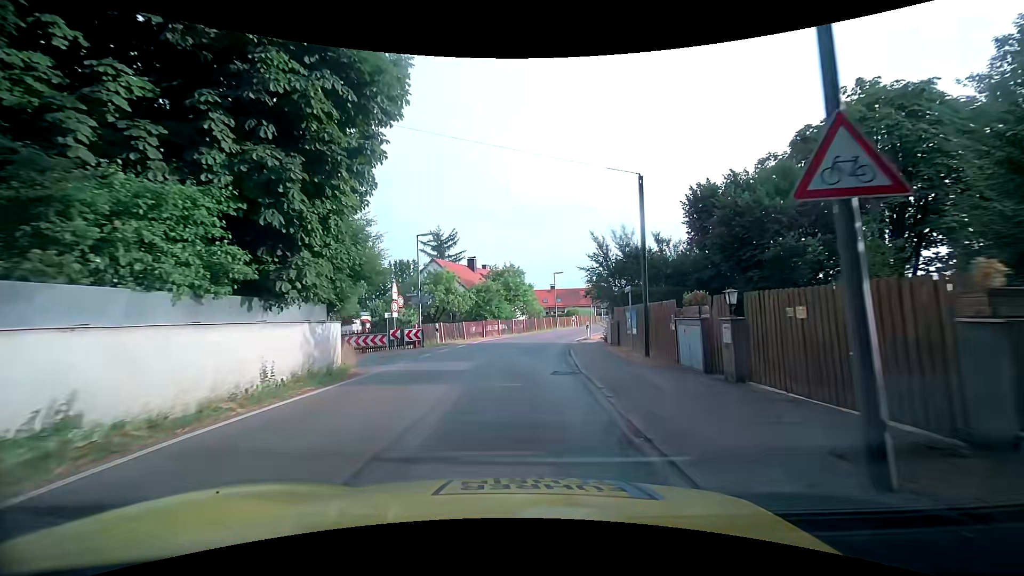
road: tertiary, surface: asphalt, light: Day
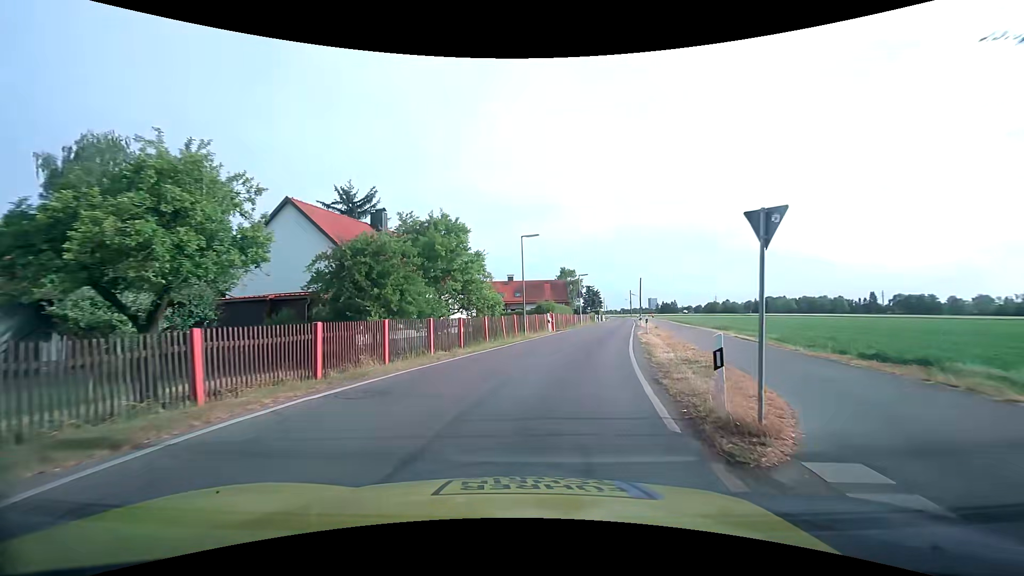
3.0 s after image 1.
(+0.3, +24.3) m; +5°
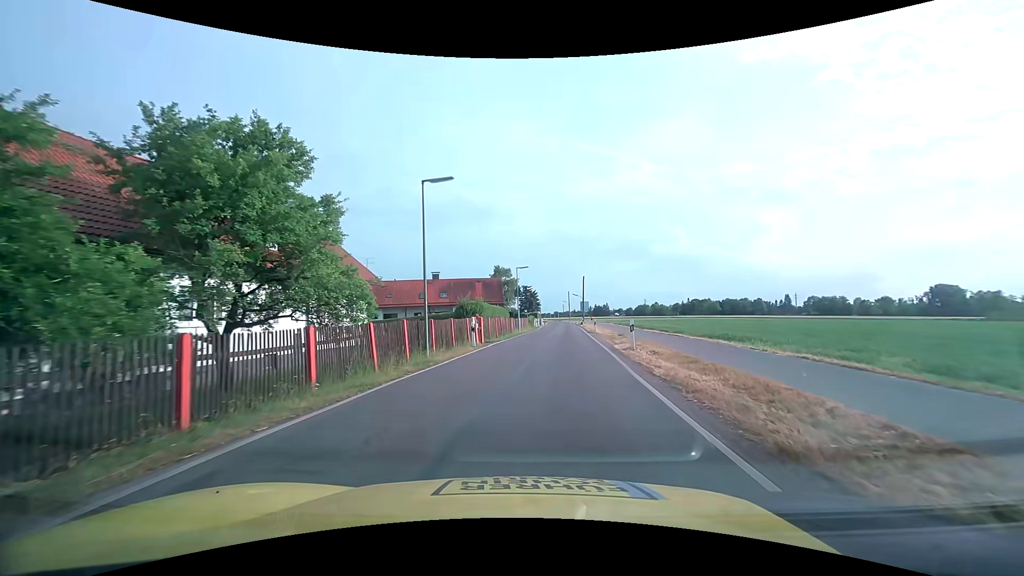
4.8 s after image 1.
(+0.8, +13.4) m; +7°
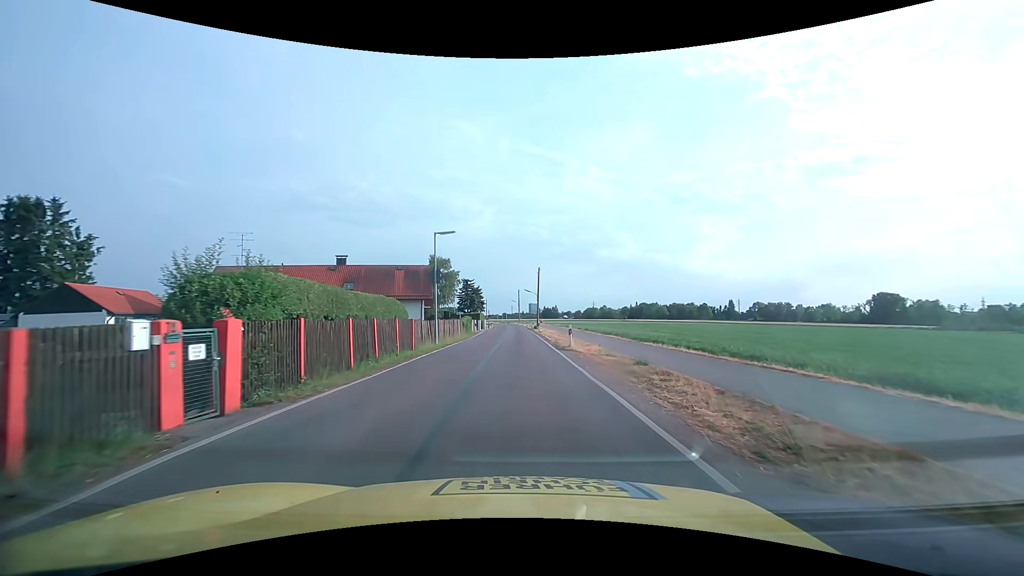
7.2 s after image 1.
(+1.5, +19.9) m; +6°
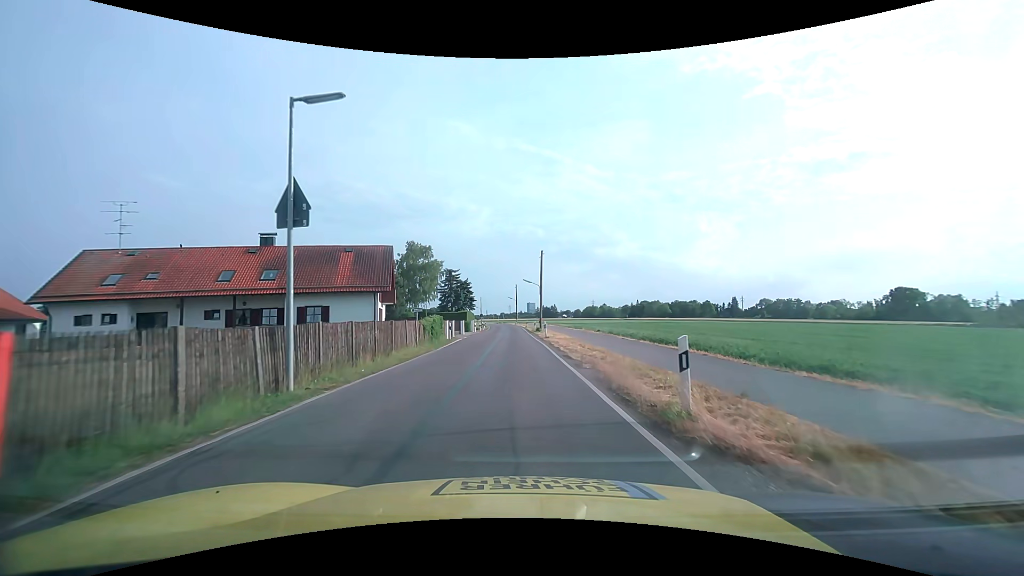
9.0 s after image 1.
(+0.1, +17.0) m; 0°
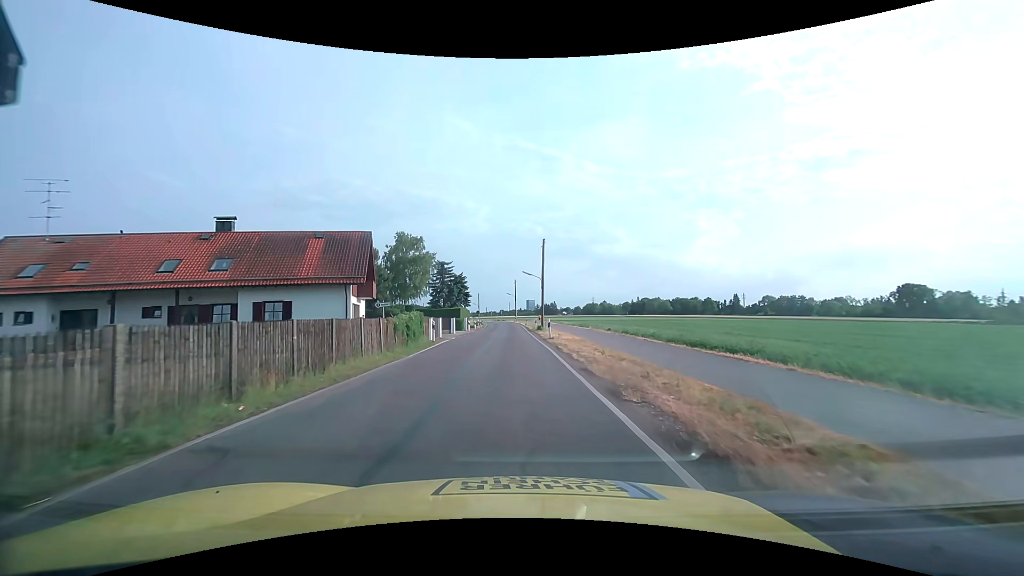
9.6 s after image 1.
(0.0, +6.1) m; 0°
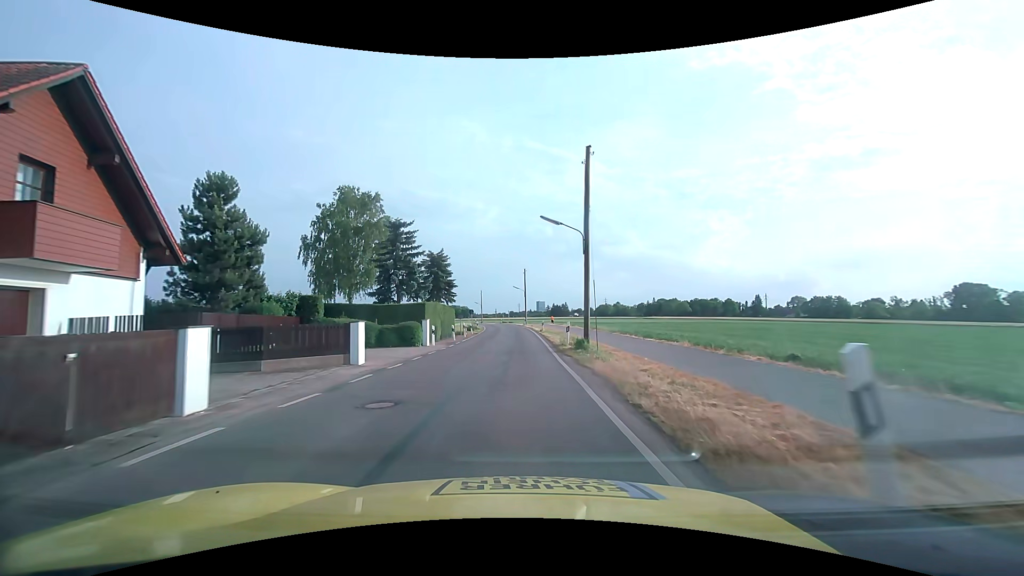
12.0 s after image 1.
(-0.4, +26.2) m; -1°
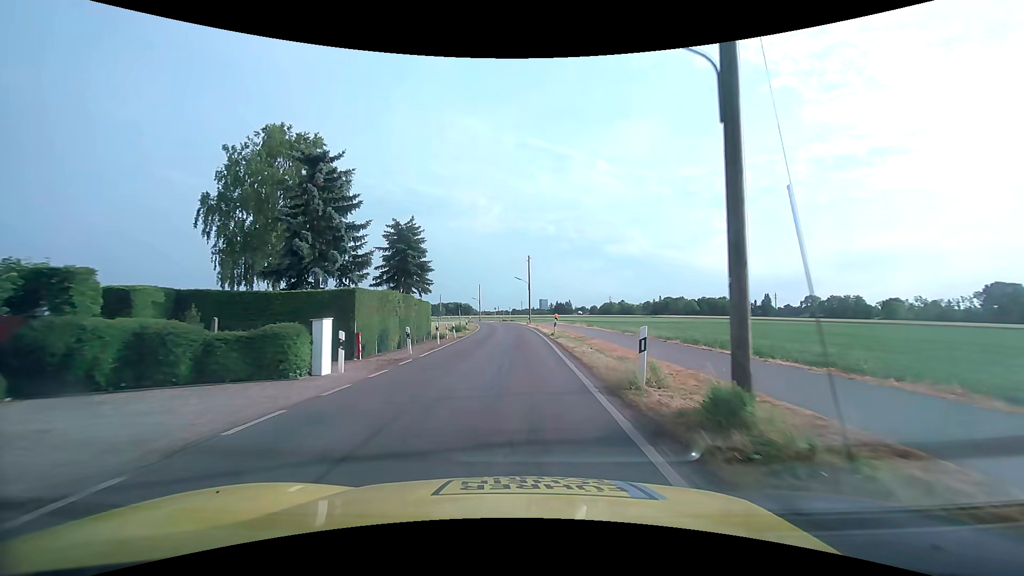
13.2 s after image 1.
(0.0, +14.0) m; 0°
(0, +10) (0, +20) (0, +30) (-1, +40) (-1, +50) (-2, +60) (-3, +70) (-4, +80) (-6, +90) (-8, +99) m
